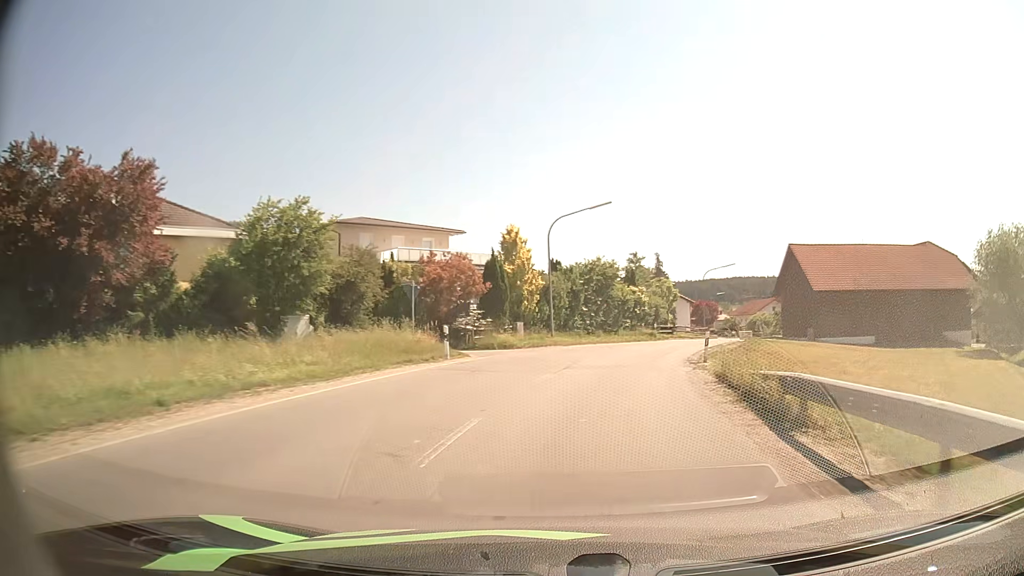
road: secondary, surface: asphalt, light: Day
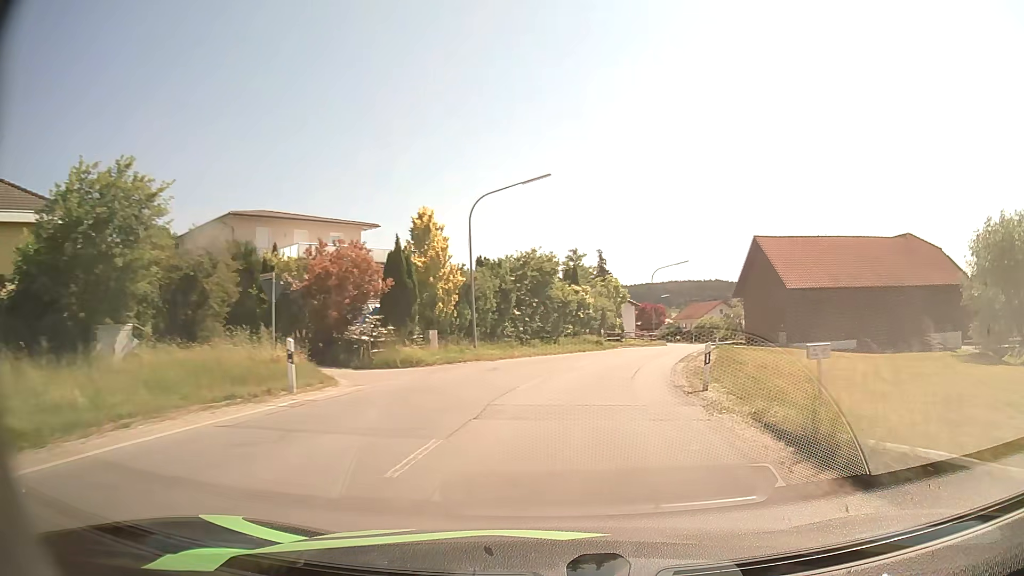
(+0.4, +8.4) m; +5°
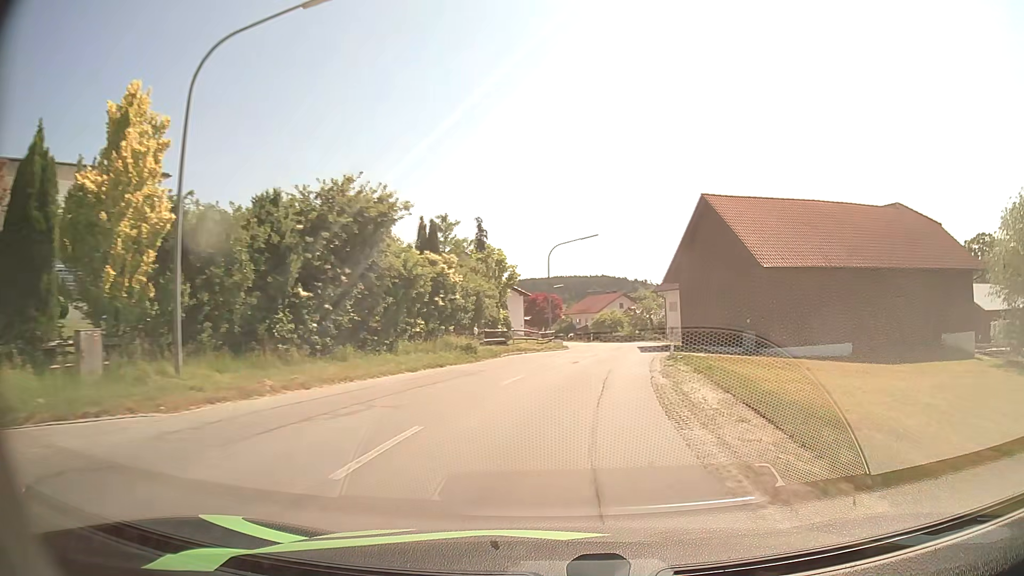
(+1.5, +16.9) m; +10°
(0, +10) (+2, +20) (+3, +30) (+5, +40) (+6, +50) (+6, +60) (+6, +70) (+5, +80) (+4, +89) (+2, +99) m
